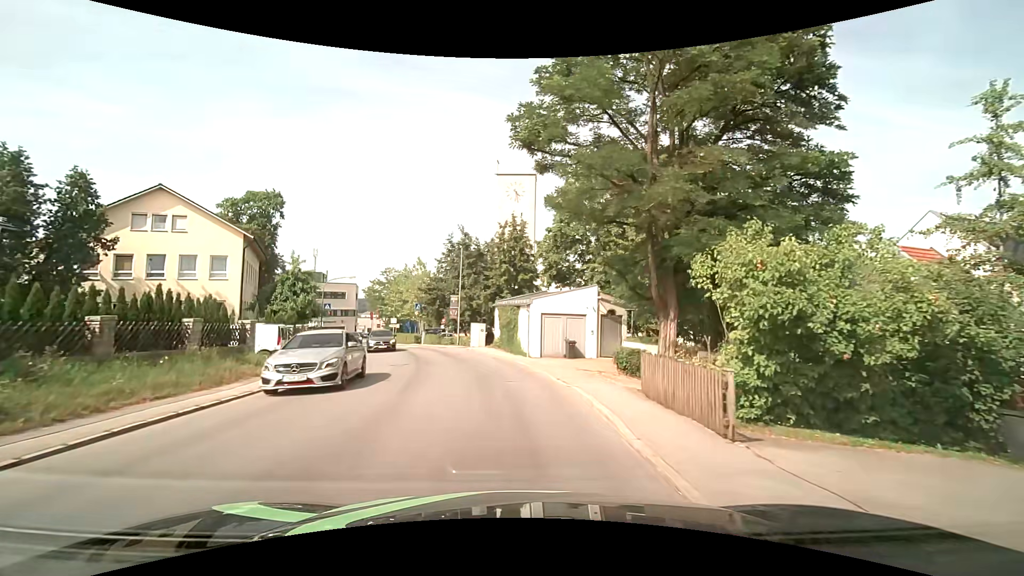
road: tertiary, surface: asphalt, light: Day
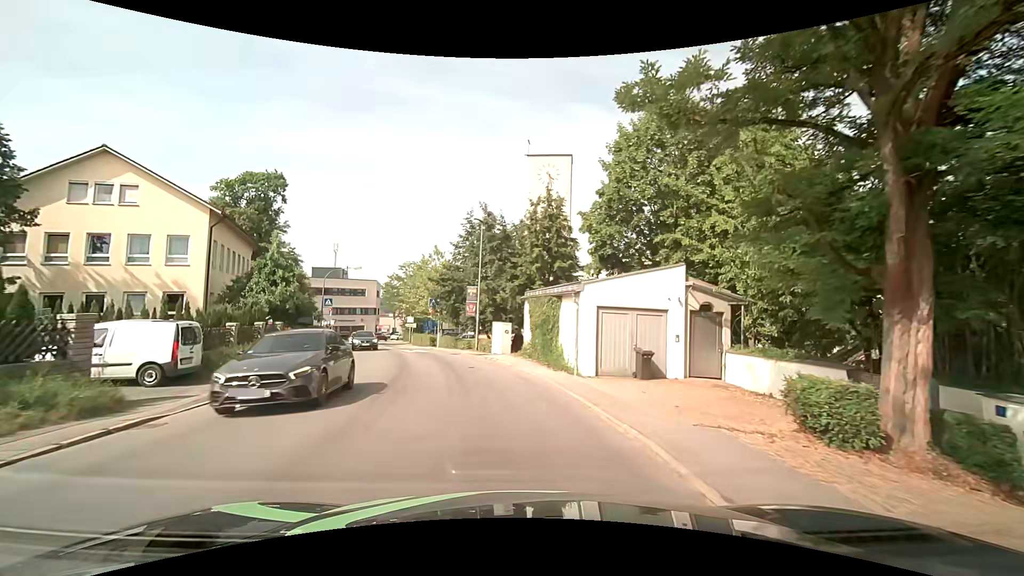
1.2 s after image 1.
(-0.2, +9.1) m; -3°
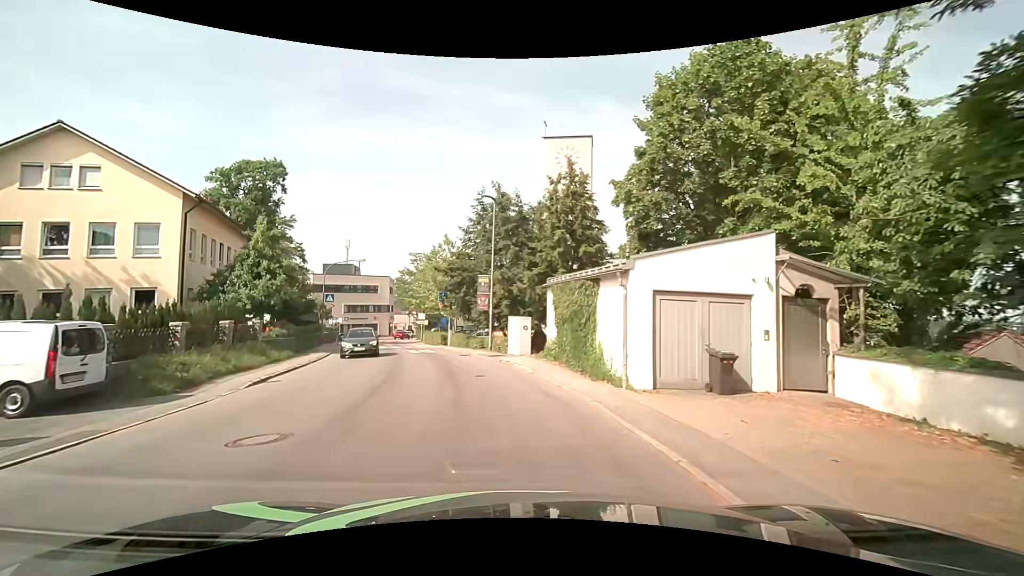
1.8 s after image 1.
(-0.1, +4.5) m; -2°
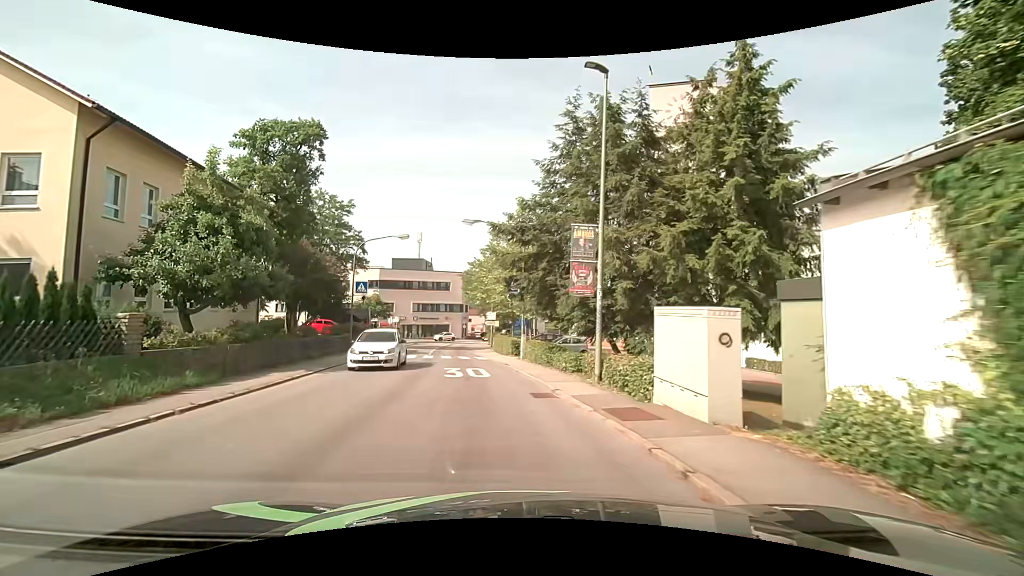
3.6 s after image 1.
(-1.0, +13.5) m; -9°
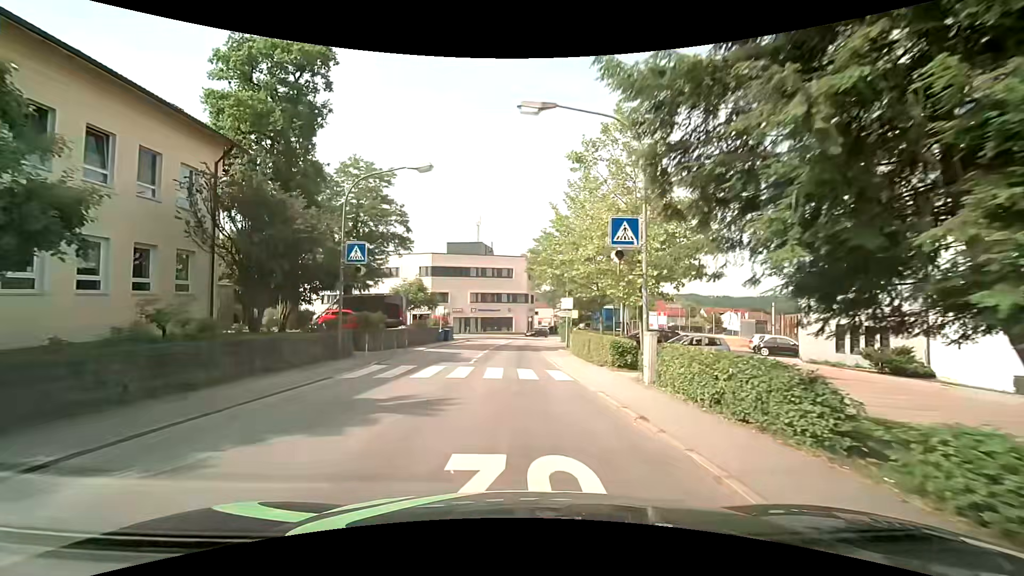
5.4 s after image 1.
(-1.1, +13.5) m; -7°
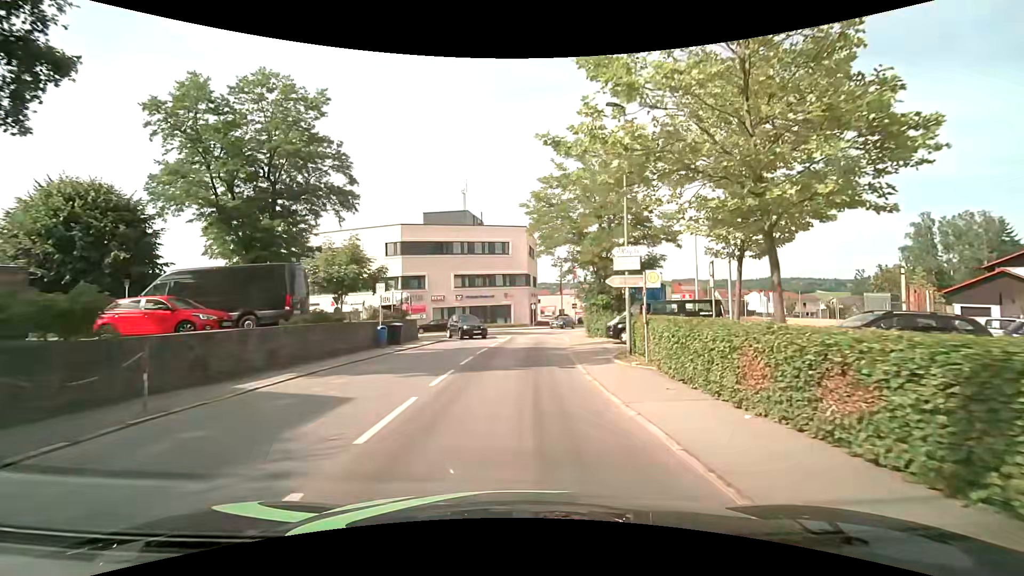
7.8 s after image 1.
(-0.4, +18.4) m; -1°
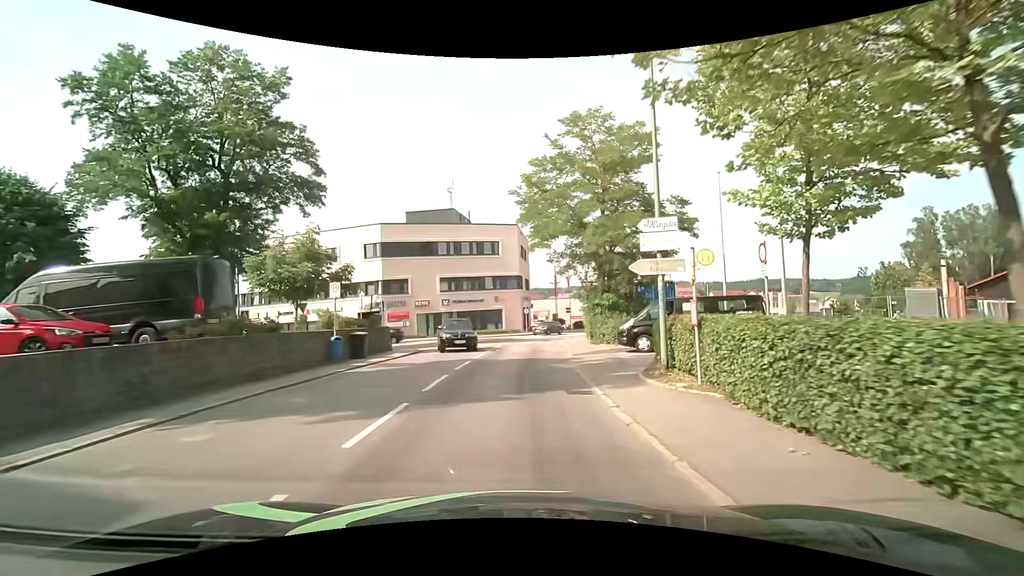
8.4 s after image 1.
(+0.1, +4.6) m; +1°
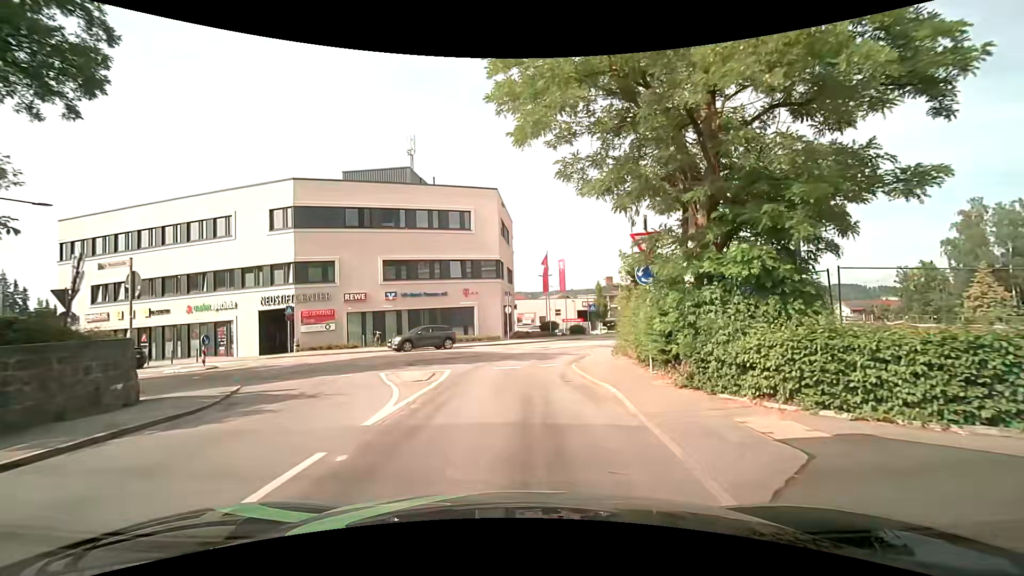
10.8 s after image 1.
(+0.4, +16.6) m; +2°
(0, +10) (+1, +20) (+2, +30) (+7, +38) (+13, +47) (+19, +55) (+25, +63) (+33, +69) (+41, +75) (+49, +80) m
